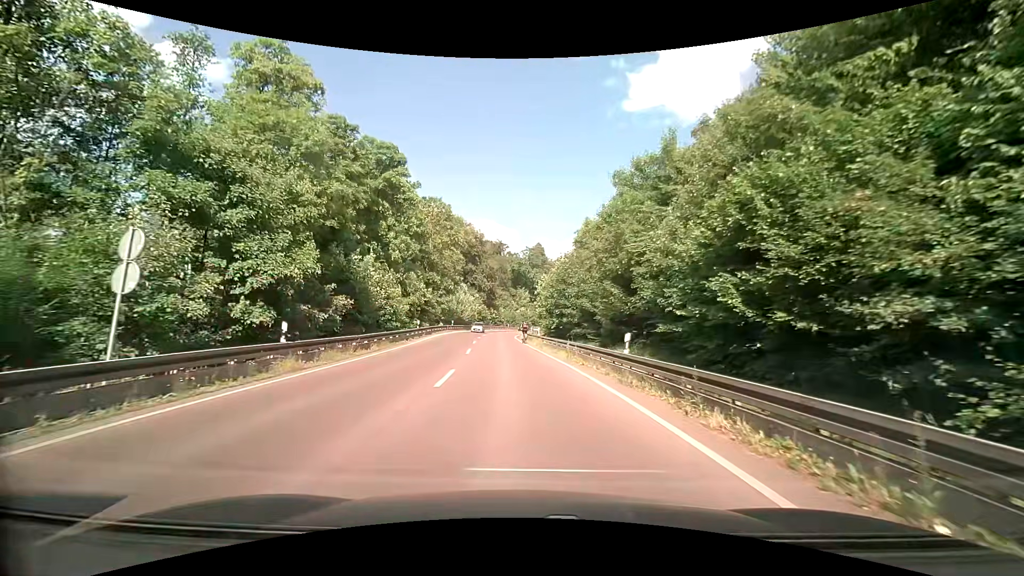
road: secondary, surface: asphalt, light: Day
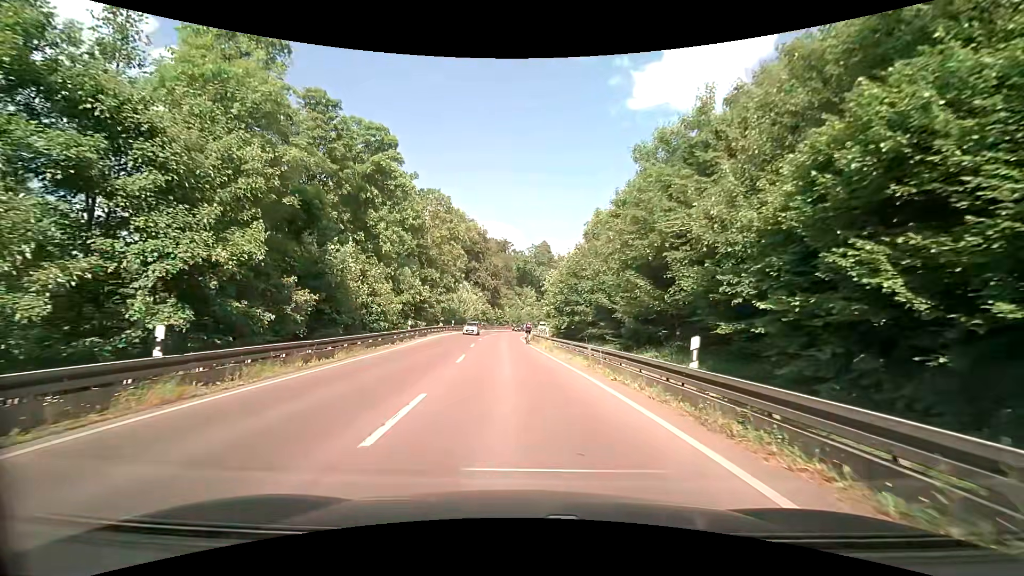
(0.0, +5.1) m; 0°
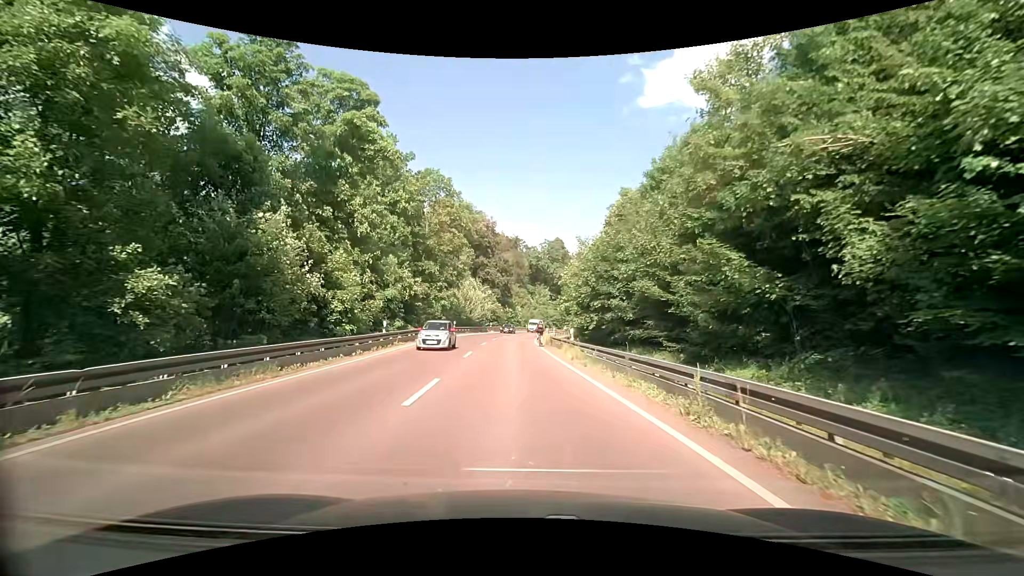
(-0.2, +9.1) m; -2°
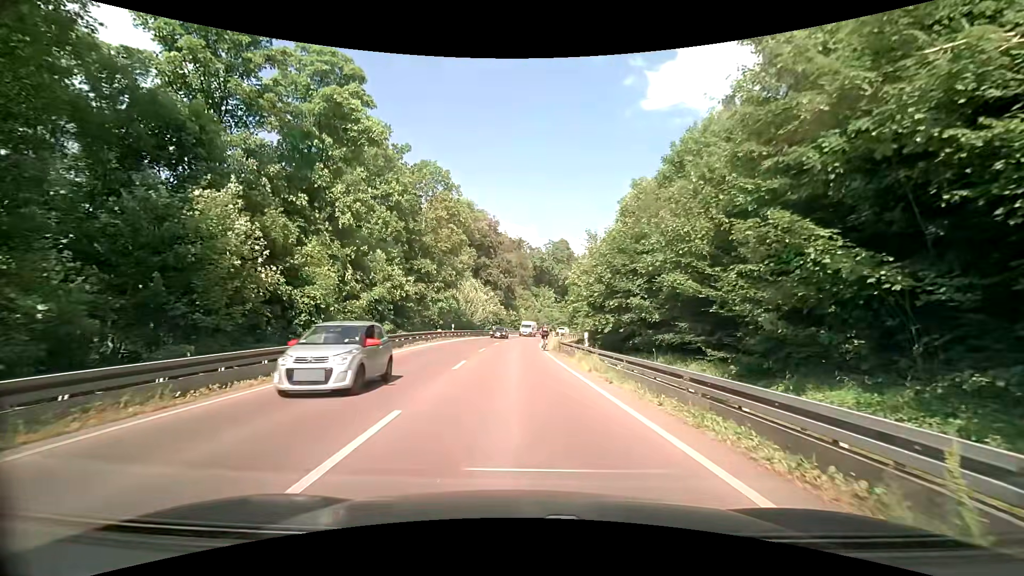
(0.0, +4.2) m; -1°
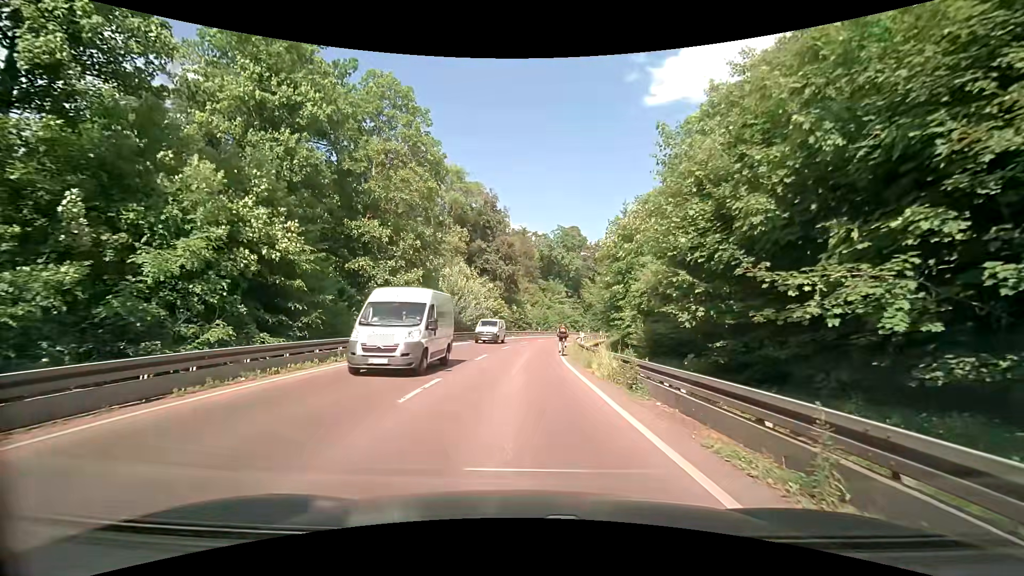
(-0.1, +19.1) m; 0°
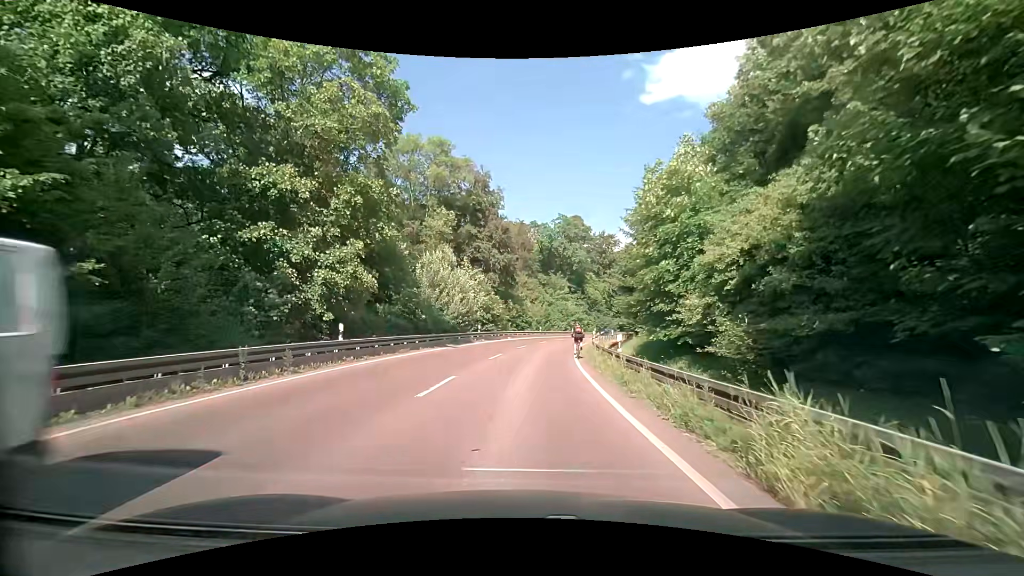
(0.0, +11.2) m; 0°
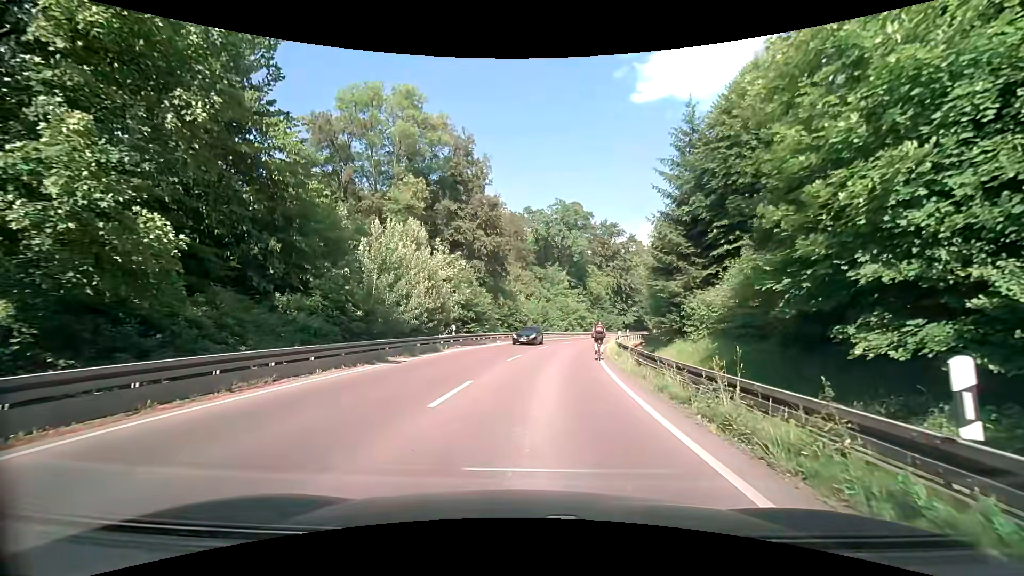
(-0.1, +12.9) m; 0°
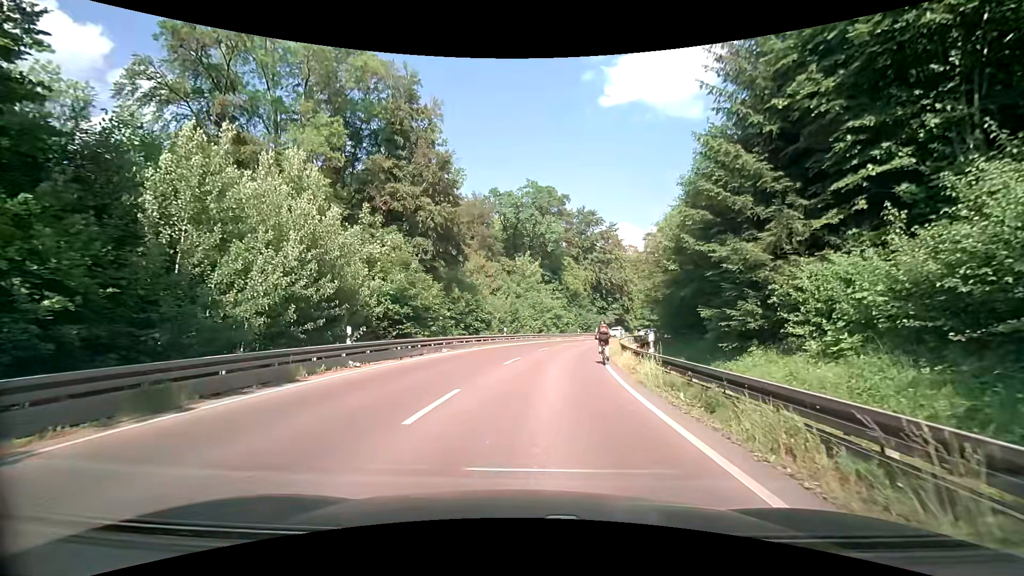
(+0.4, +13.5) m; +4°
(0, +10) (+1, +20) (+2, +30) (+3, +40) (+5, +50) (+8, +59) (+11, +69) (+15, +78) (+19, +87) (+24, +96) m
